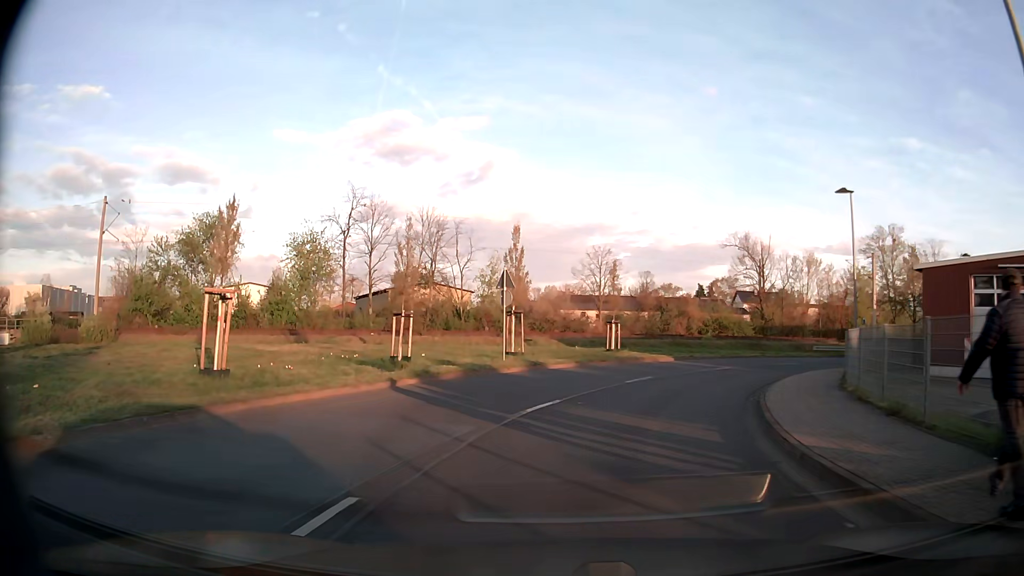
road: unclassified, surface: asphalt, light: Day
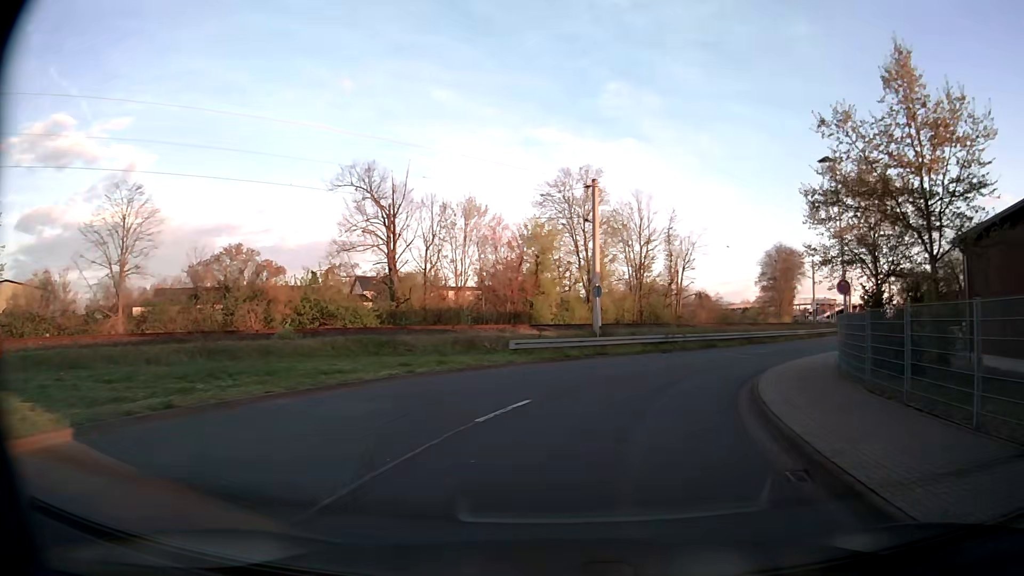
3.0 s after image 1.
(+6.6, +26.2) m; +32°
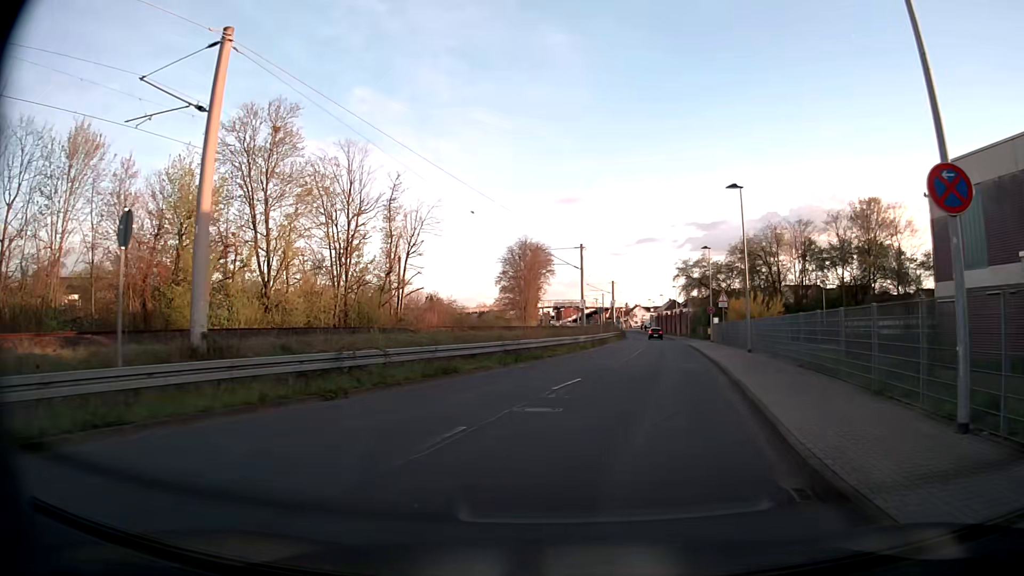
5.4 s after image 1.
(+3.8, +19.5) m; +22°
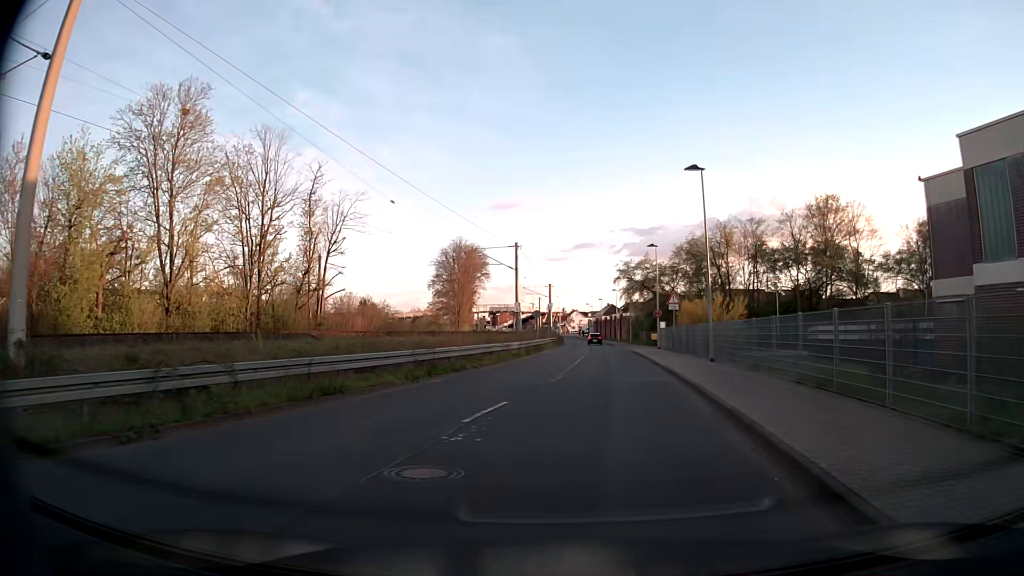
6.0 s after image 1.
(+0.2, +4.8) m; +5°
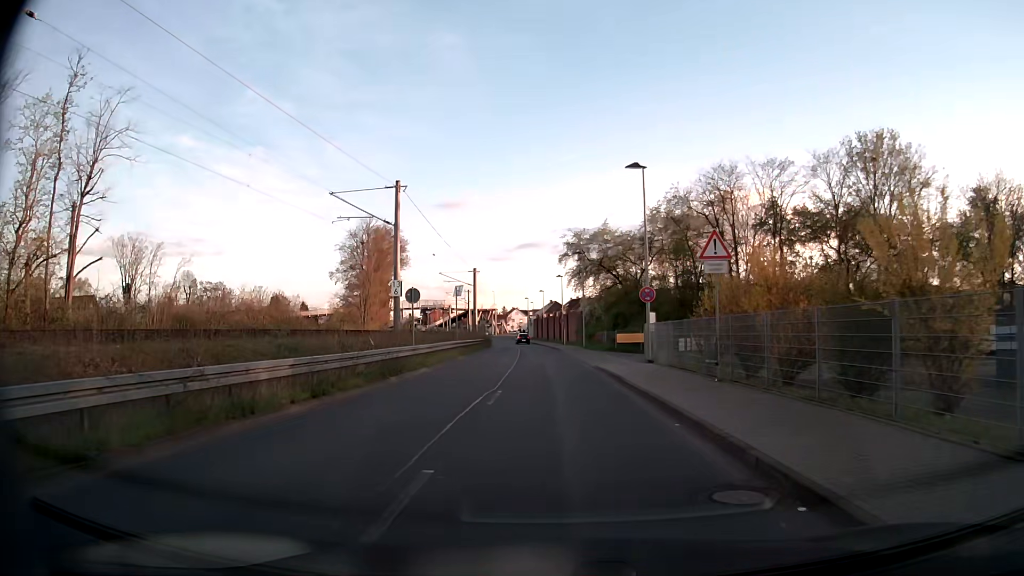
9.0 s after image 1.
(+2.1, +24.5) m; +5°
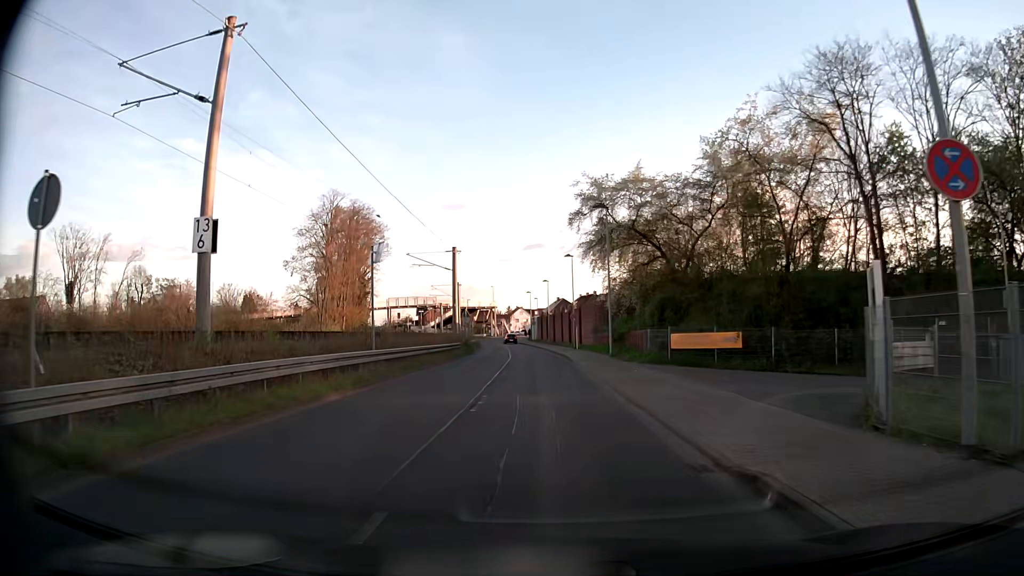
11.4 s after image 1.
(0.0, +20.5) m; -1°
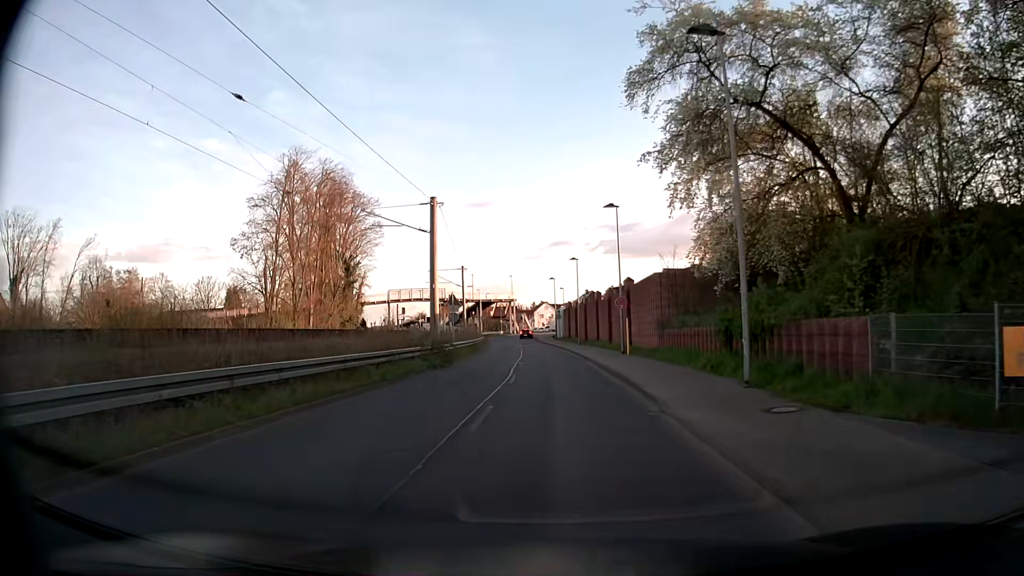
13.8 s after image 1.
(-0.3, +20.8) m; -2°
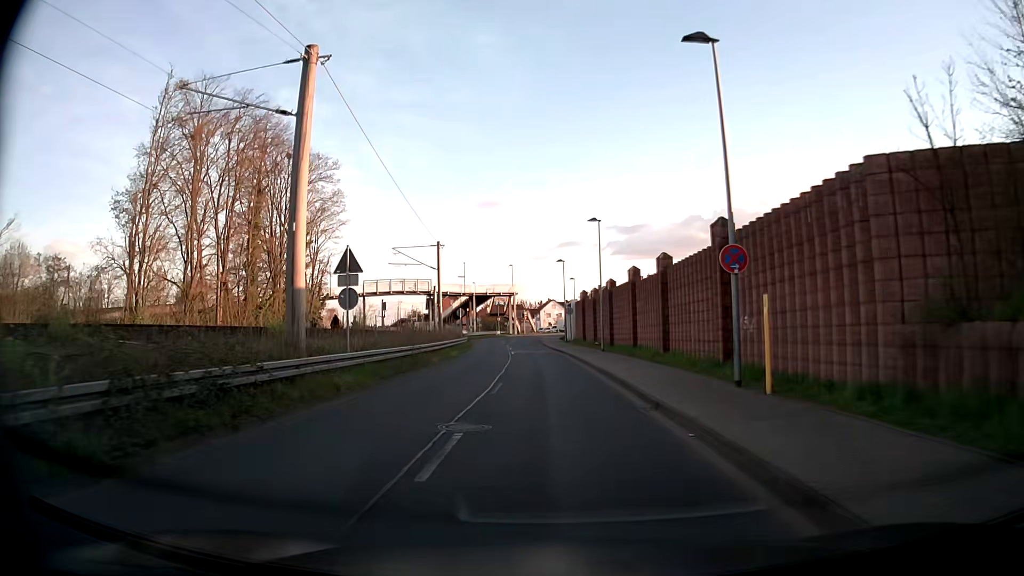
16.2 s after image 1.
(-0.1, +21.1) m; 0°
(0, +10) (0, +20) (-1, +30) (-1, +40) (-2, +50) (-3, +60) (-4, +70) (-4, +80) (-2, +90) (+3, +98) m
